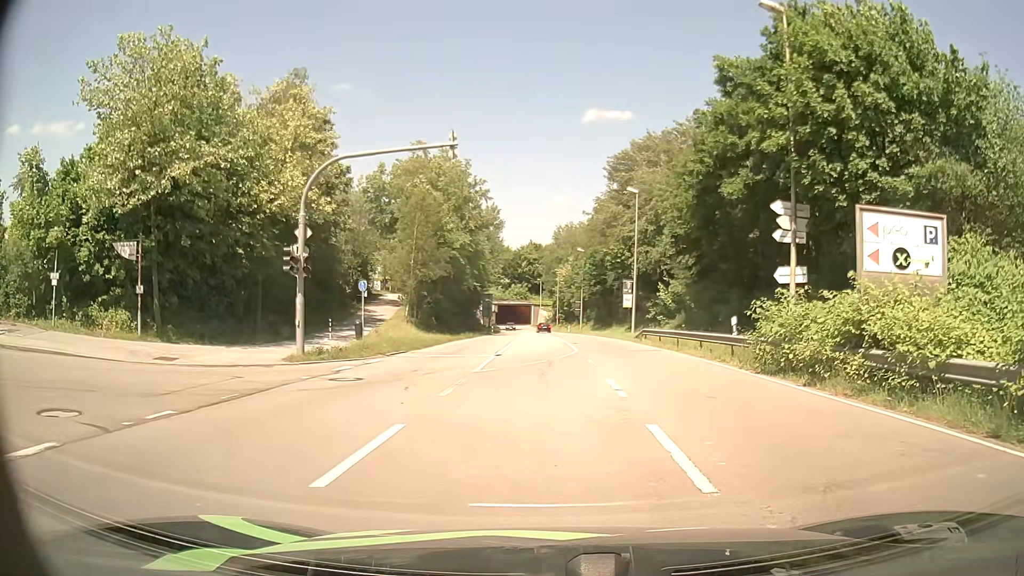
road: secondary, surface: asphalt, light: Day
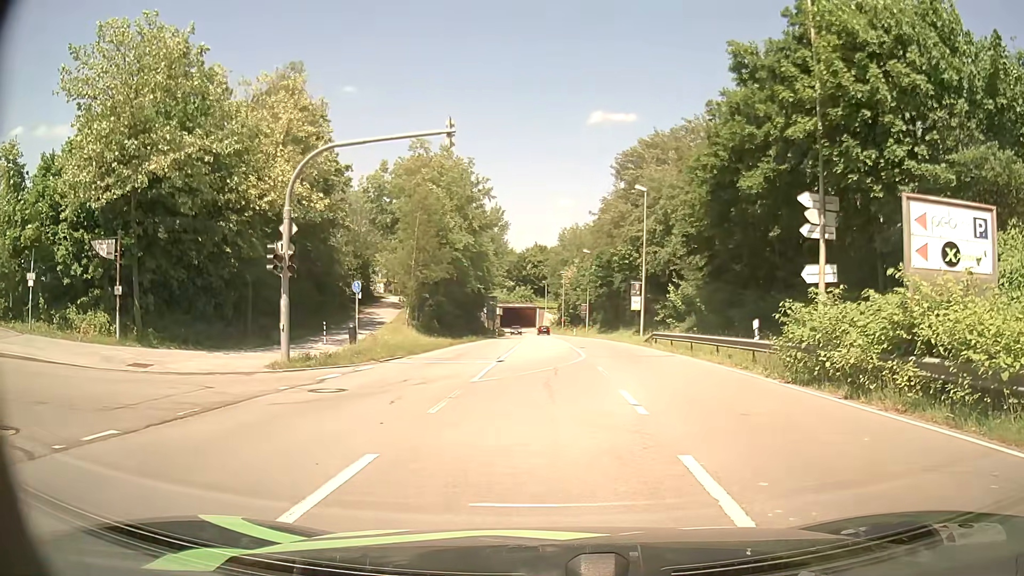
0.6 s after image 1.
(0.0, +1.5) m; -1°
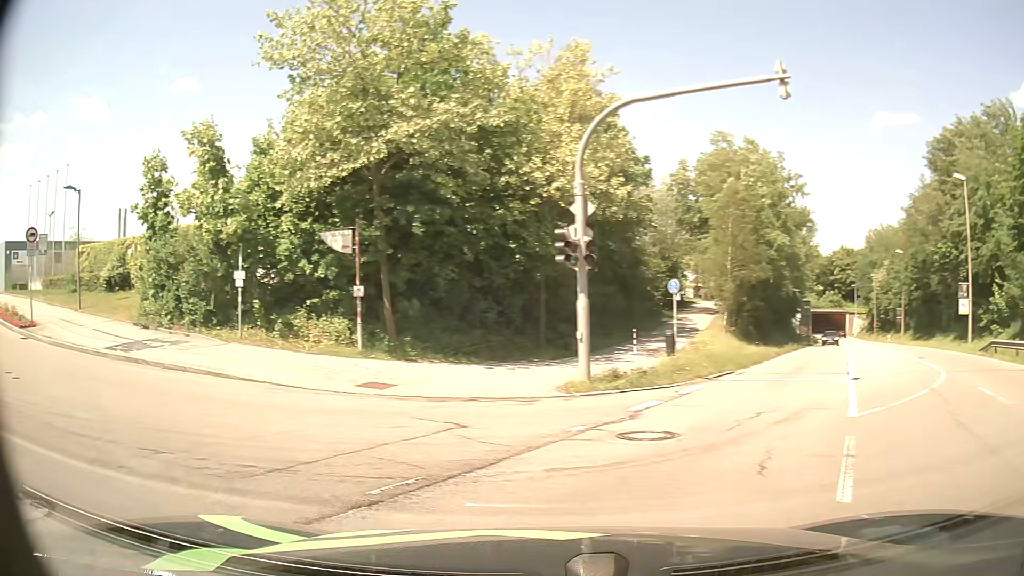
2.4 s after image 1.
(-0.8, +4.7) m; -25°
